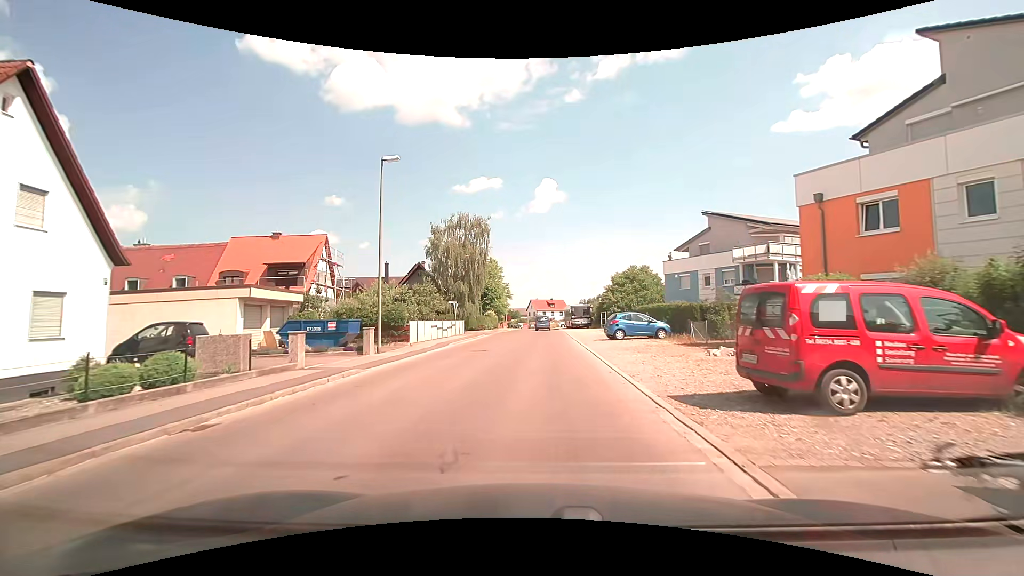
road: unclassified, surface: asphalt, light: Day
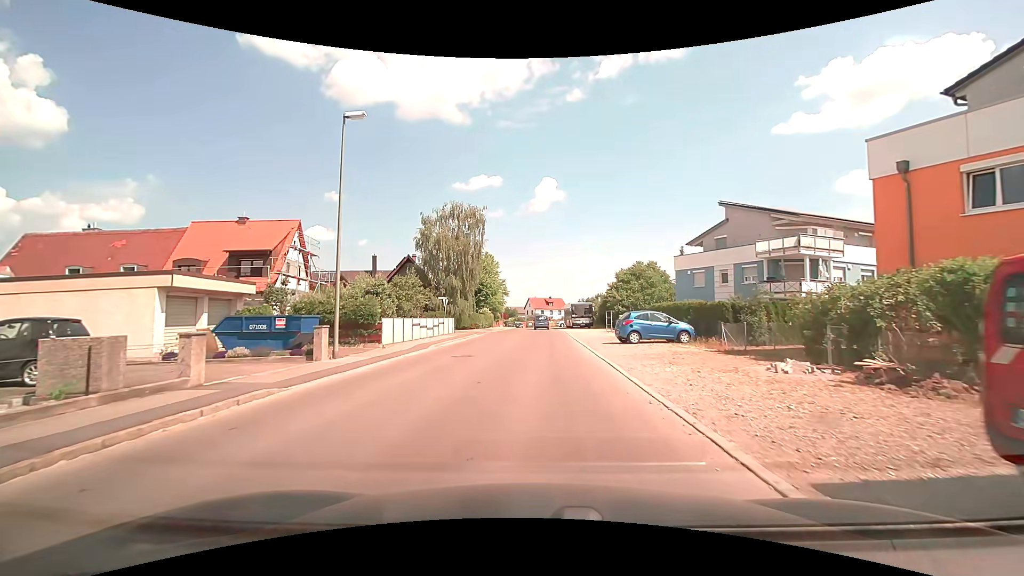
(0.0, +4.5) m; +1°
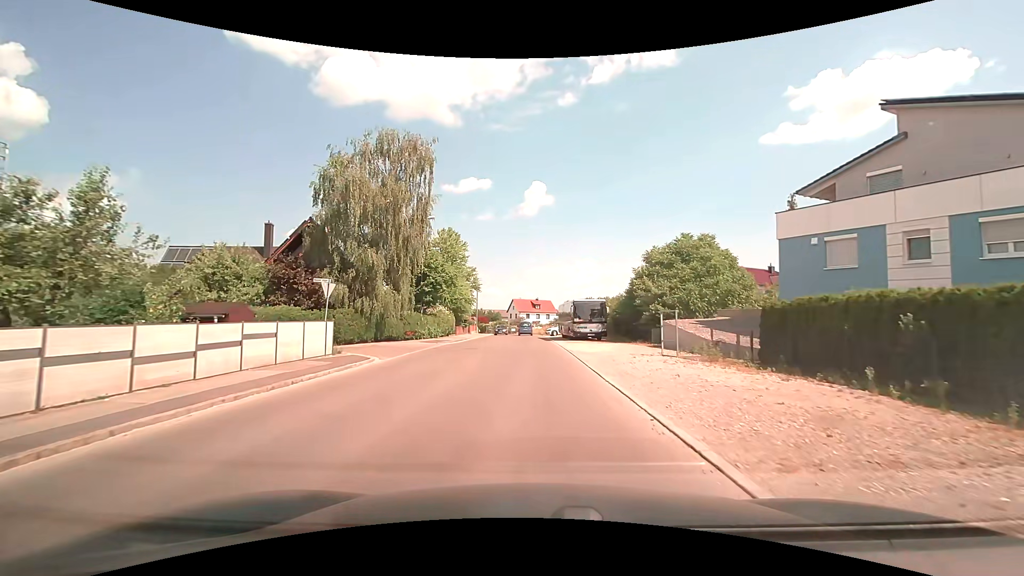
(+0.5, +22.3) m; +2°
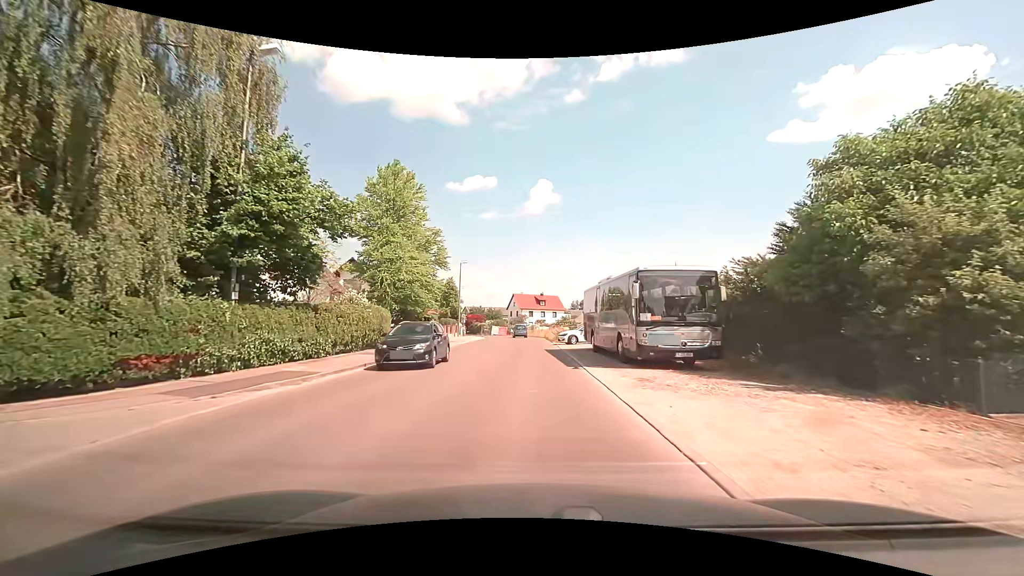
(-0.1, +22.3) m; -1°
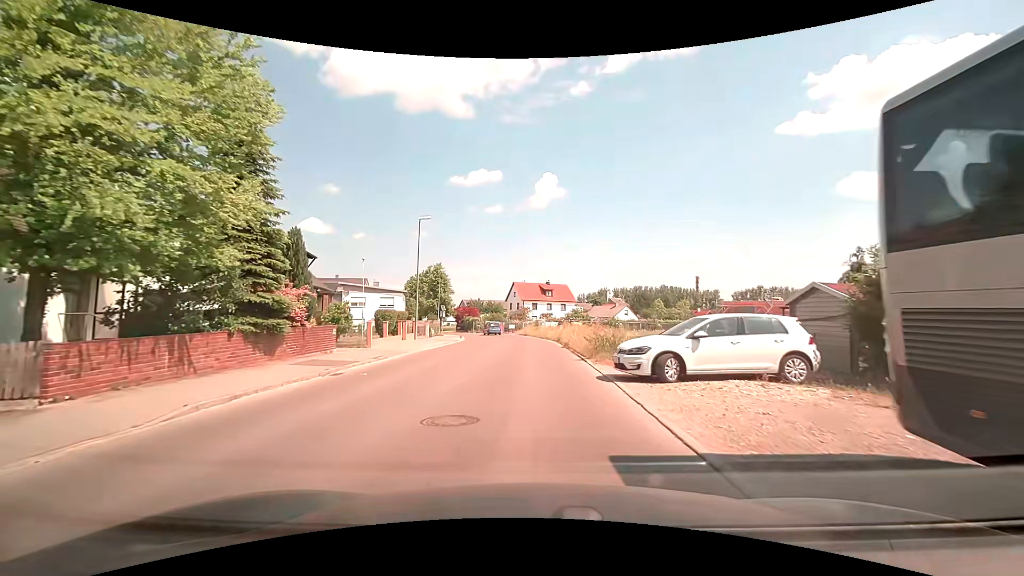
(-0.2, +22.6) m; 0°
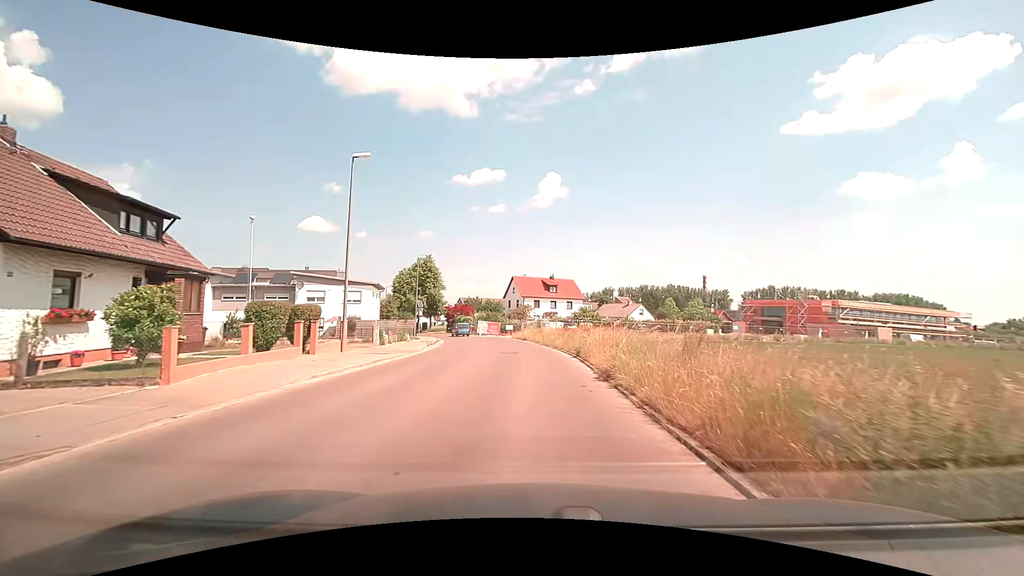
(0.0, +13.6) m; 0°
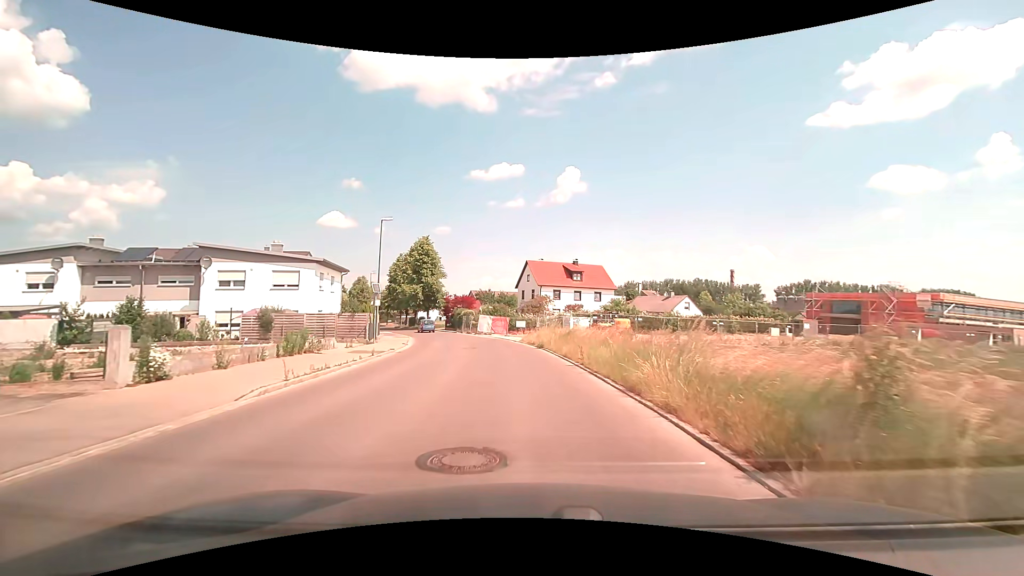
(-0.3, +18.1) m; -2°
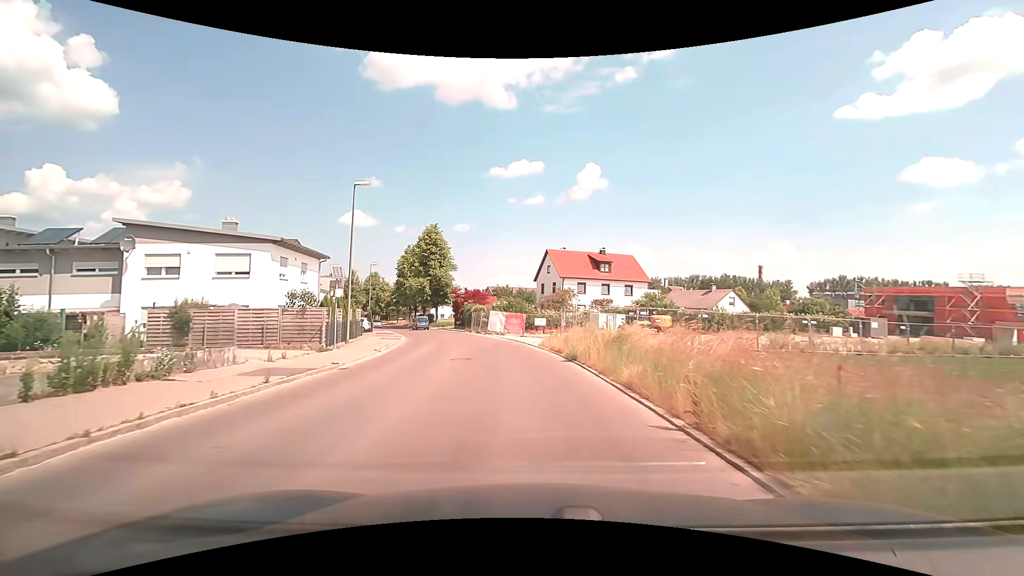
(-0.1, +9.2) m; -2°
(0, +10) (-1, +20) (-3, +30) (-5, +40) (-8, +49) (-11, +59) (-14, +68) (-18, +77) (-22, +86) (-26, +96) m
